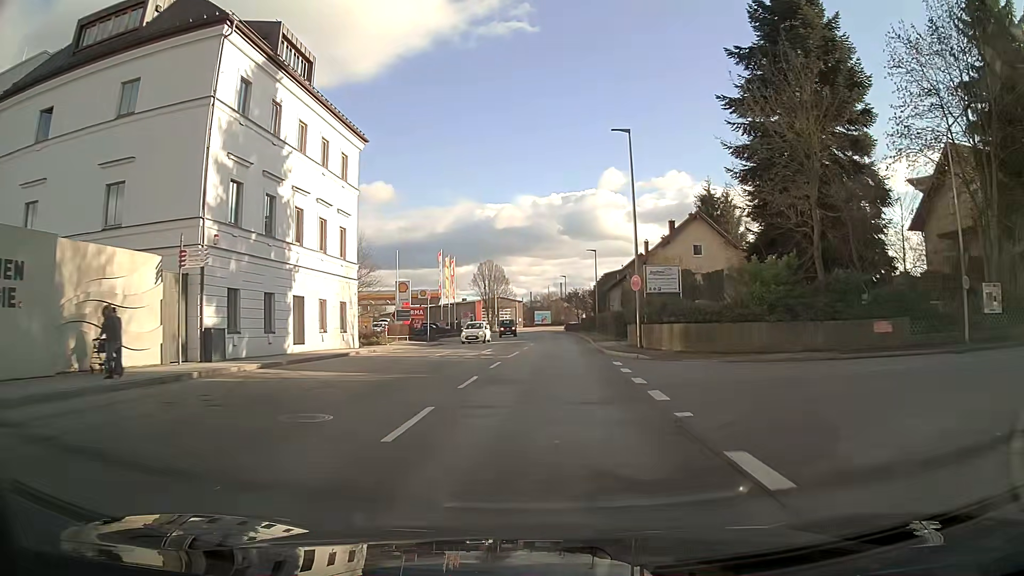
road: tertiary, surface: asphalt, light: Day
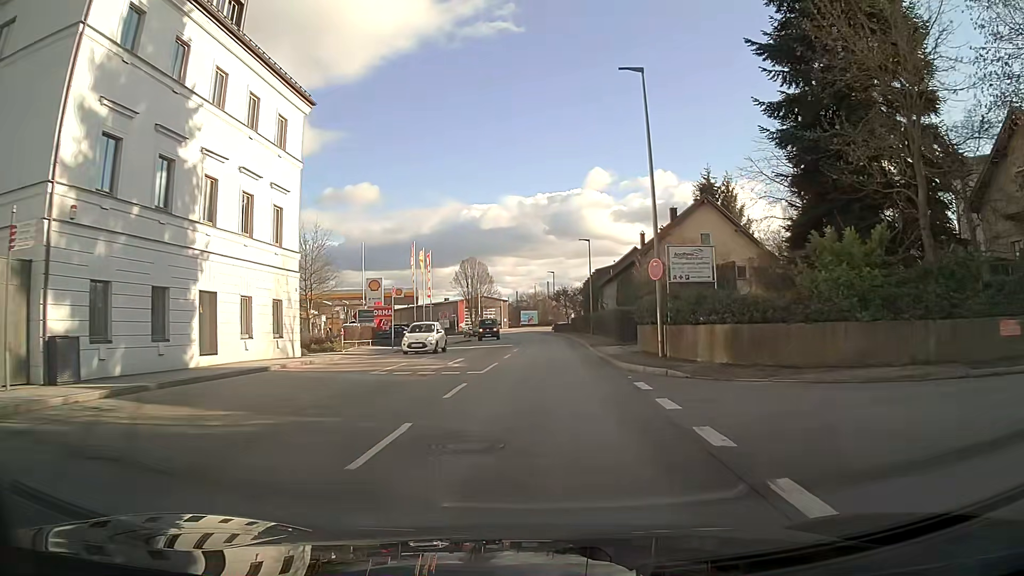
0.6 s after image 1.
(+0.1, +7.3) m; +1°
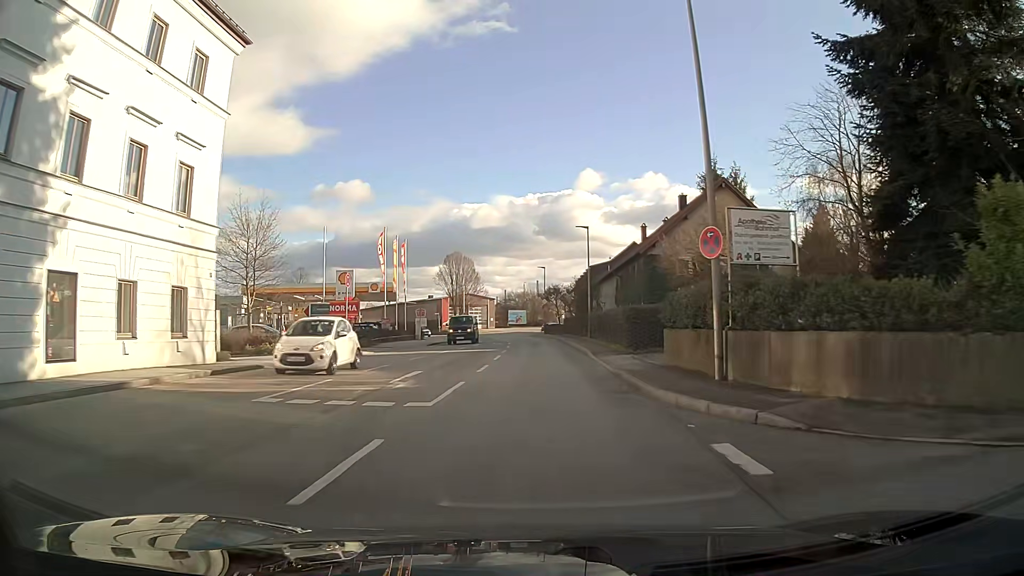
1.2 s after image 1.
(0.0, +7.3) m; +1°
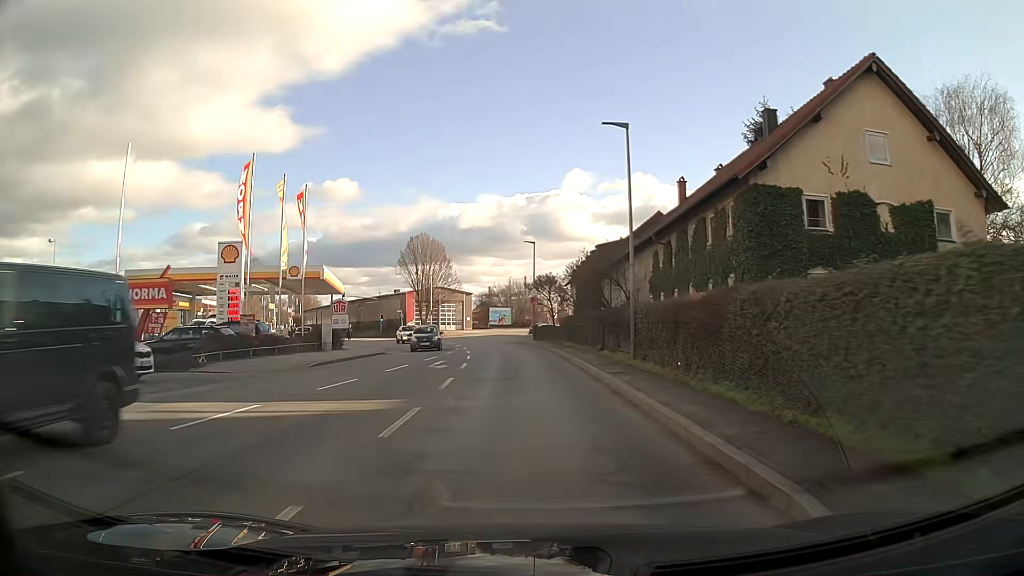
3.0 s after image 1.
(+0.1, +22.4) m; 0°
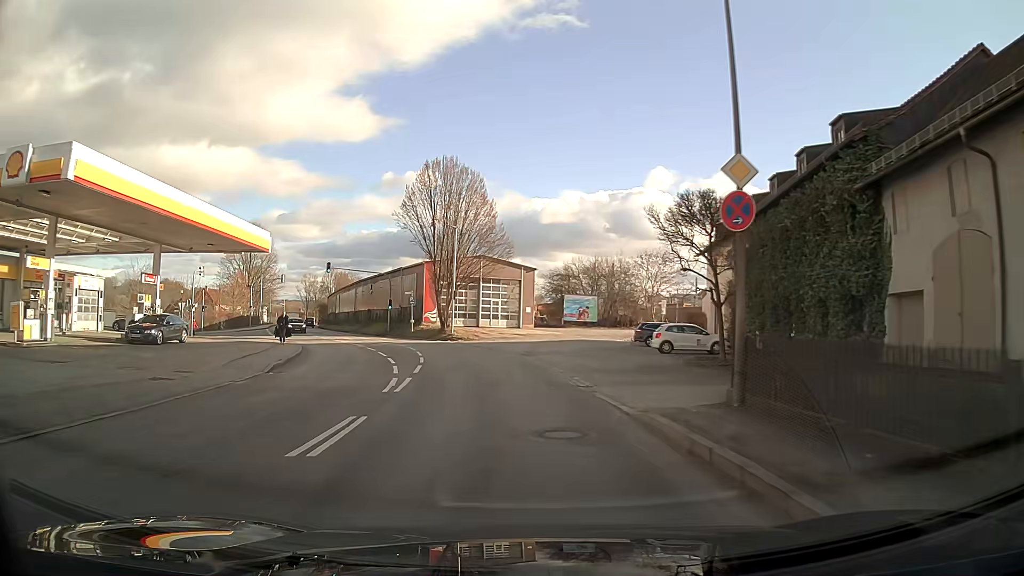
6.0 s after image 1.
(-1.7, +37.8) m; -8°
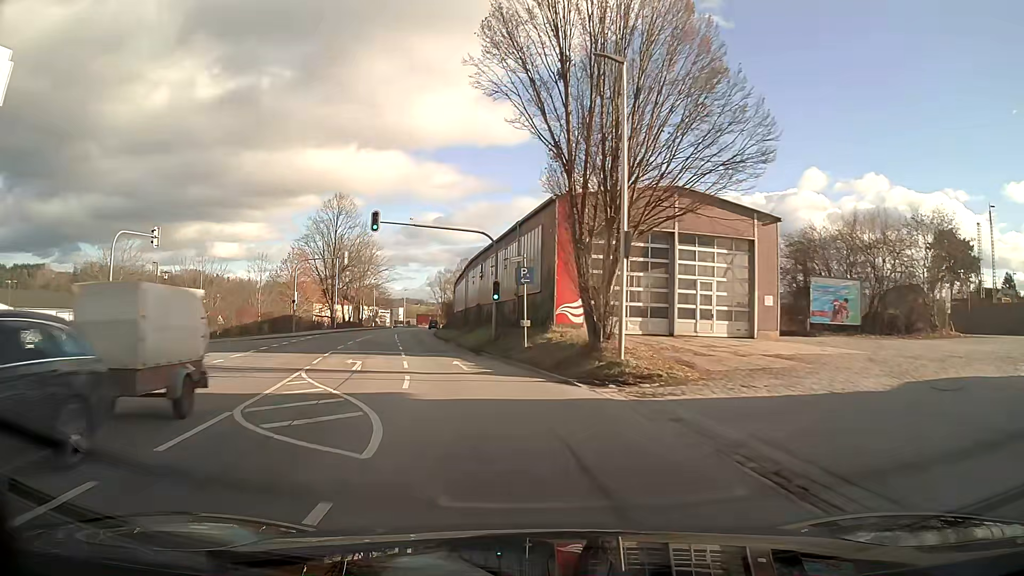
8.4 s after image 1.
(-3.4, +30.0) m; -14°
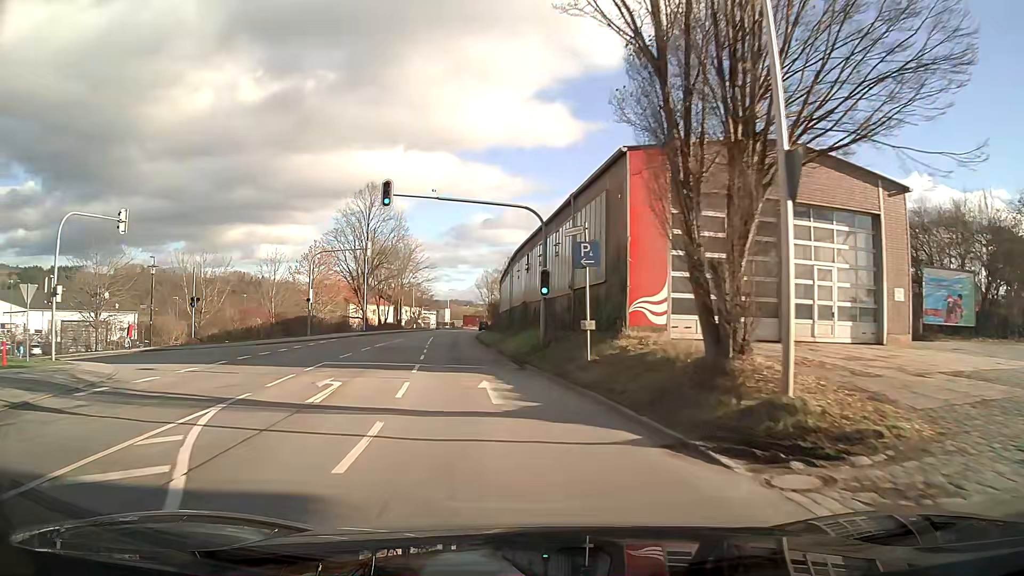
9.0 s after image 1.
(-0.2, +7.6) m; -4°
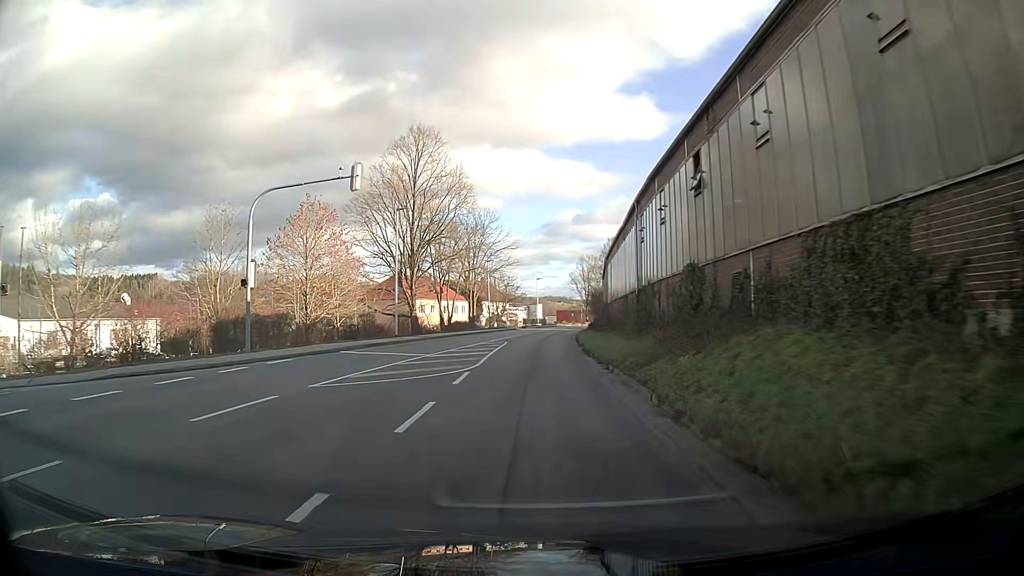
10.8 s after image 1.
(-1.6, +22.8) m; -6°
